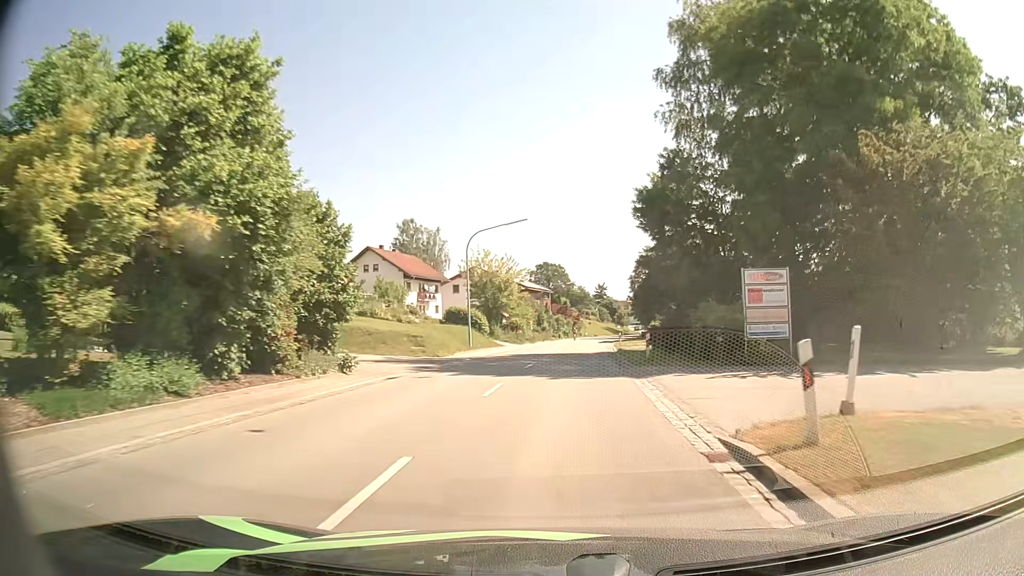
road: secondary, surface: asphalt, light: Day
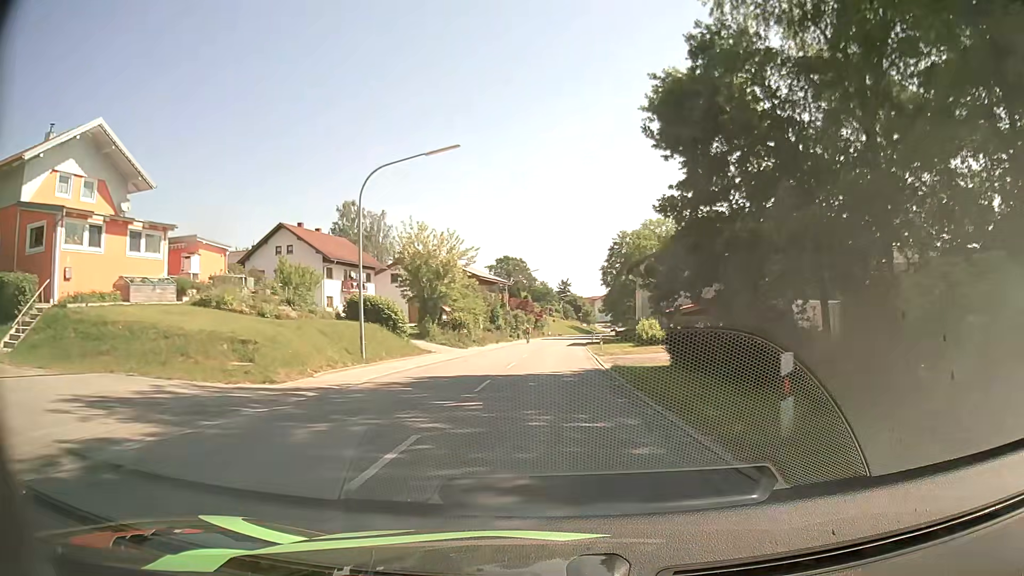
(+0.6, +16.4) m; +3°
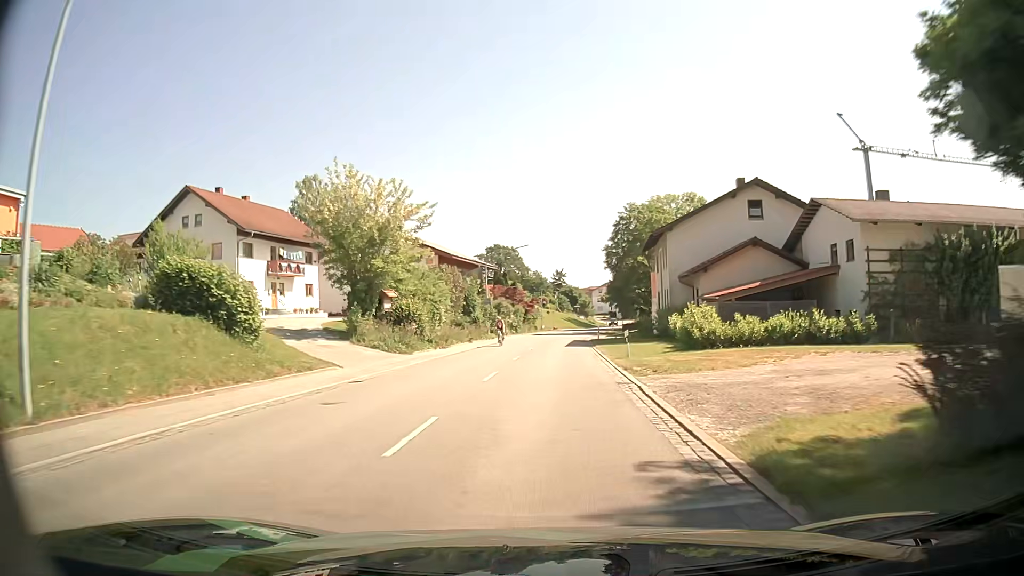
(+0.3, +16.7) m; +1°
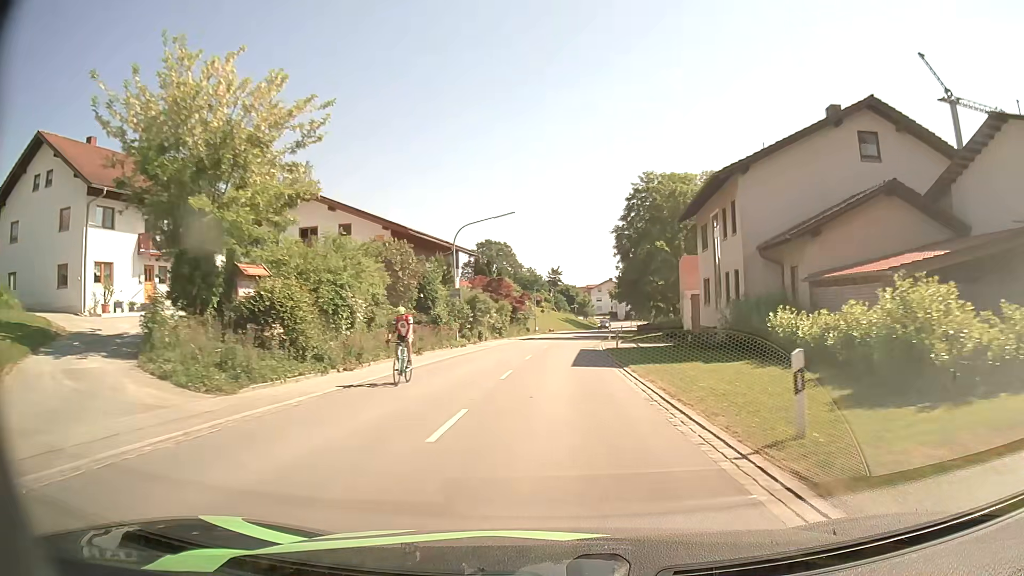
(-0.1, +16.9) m; 0°
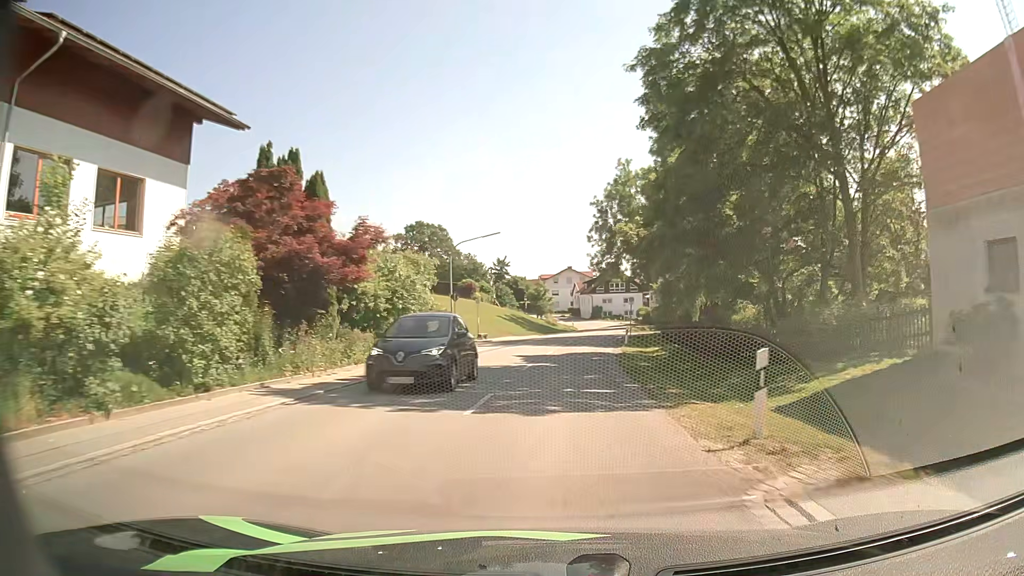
(+1.5, +42.6) m; +4°
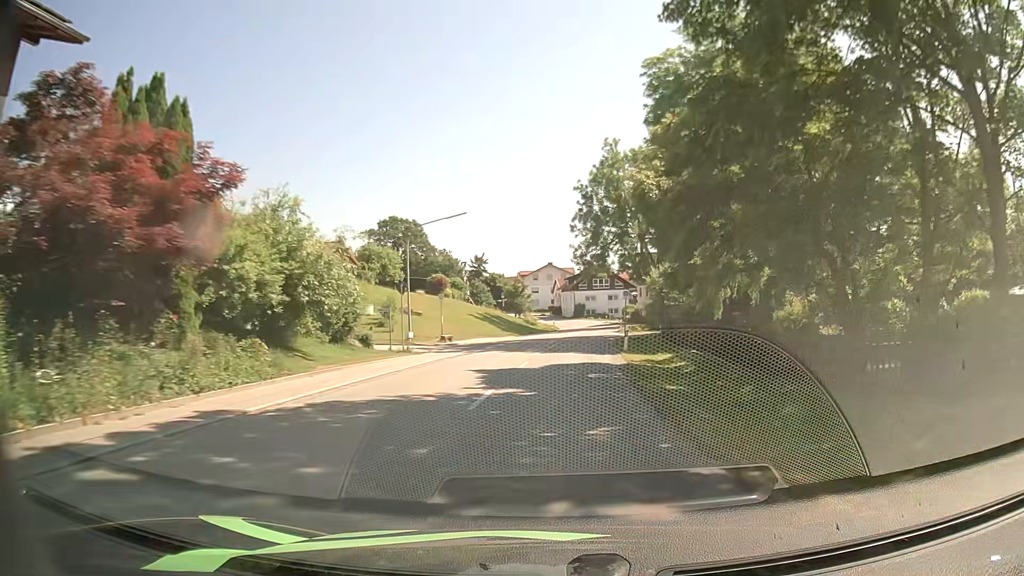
(+0.2, +8.5) m; +2°
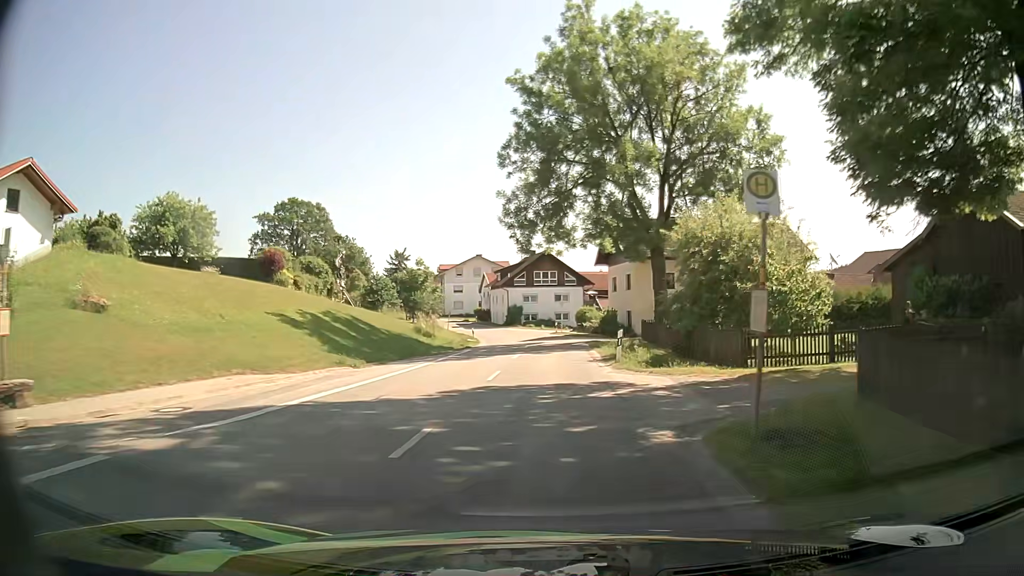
(+1.6, +33.9) m; +5°
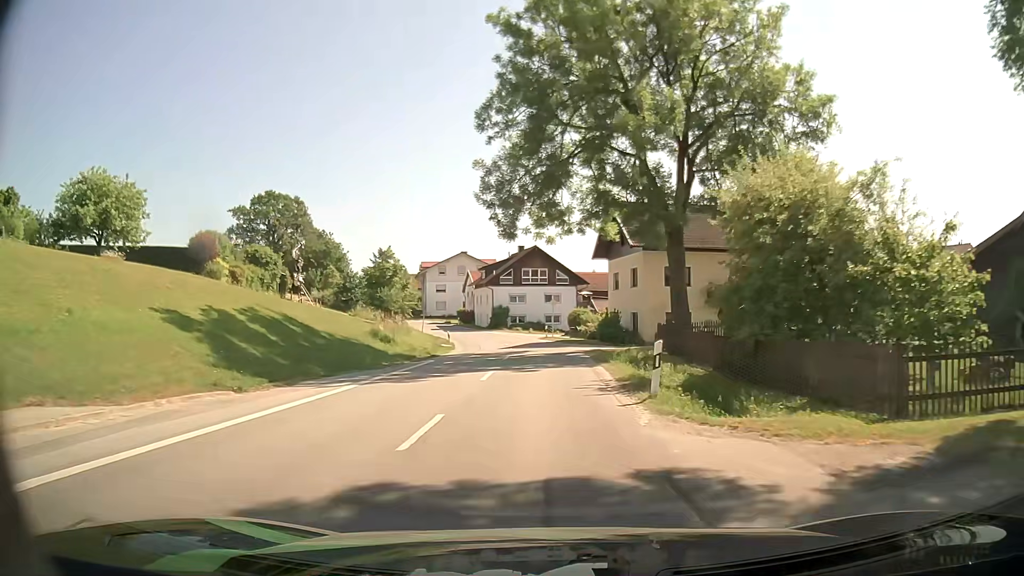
(+0.1, +8.5) m; +1°
(0, +10) (0, +20) (0, +30) (-1, +40) (-2, +50) (-4, +60) (-7, +69) (-10, +79) (-14, +88) (-18, +97) m
